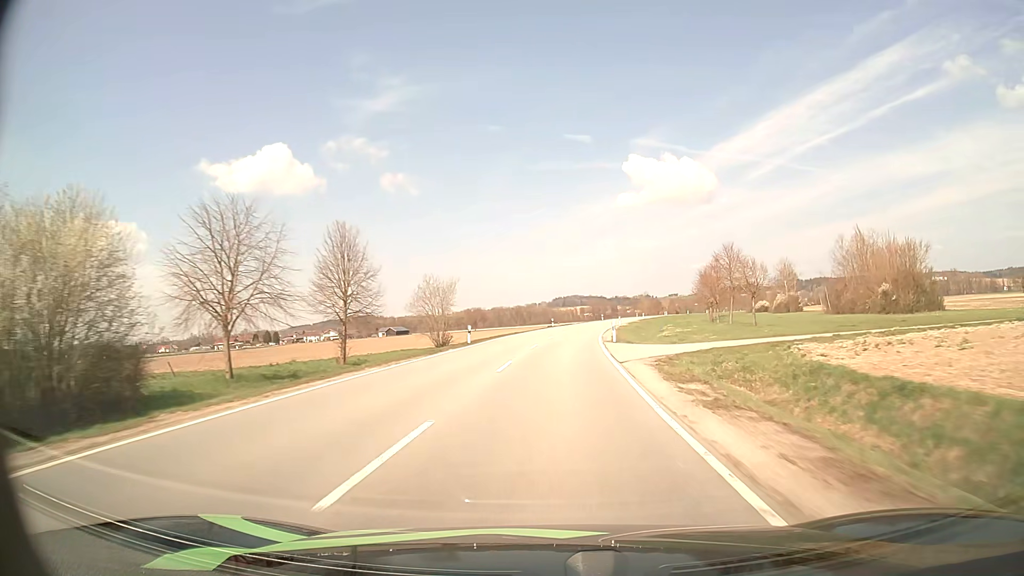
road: tertiary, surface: asphalt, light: Day
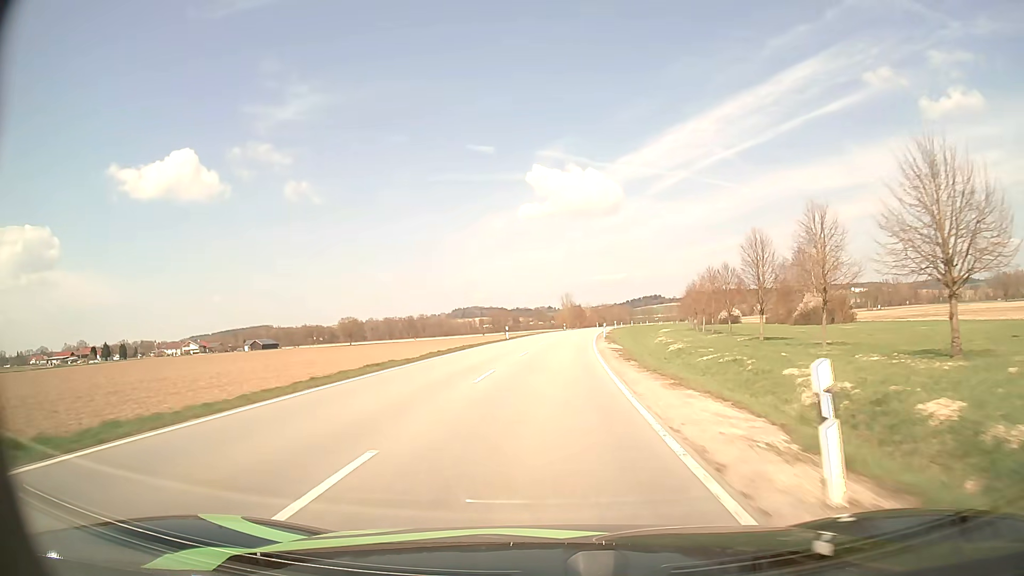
(+5.6, +74.6) m; +8°
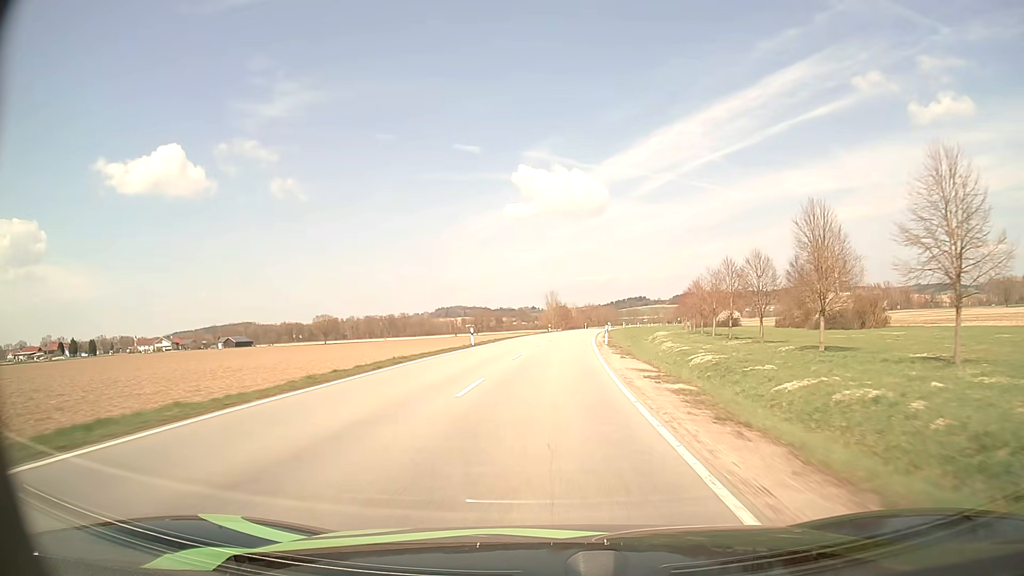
(+0.2, +15.1) m; +1°
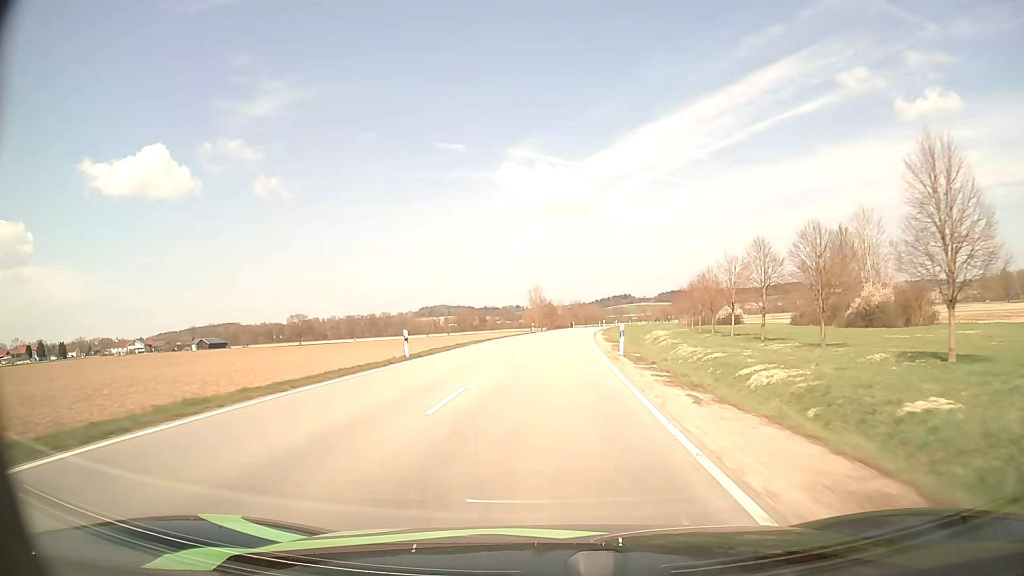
(+0.2, +15.1) m; +1°
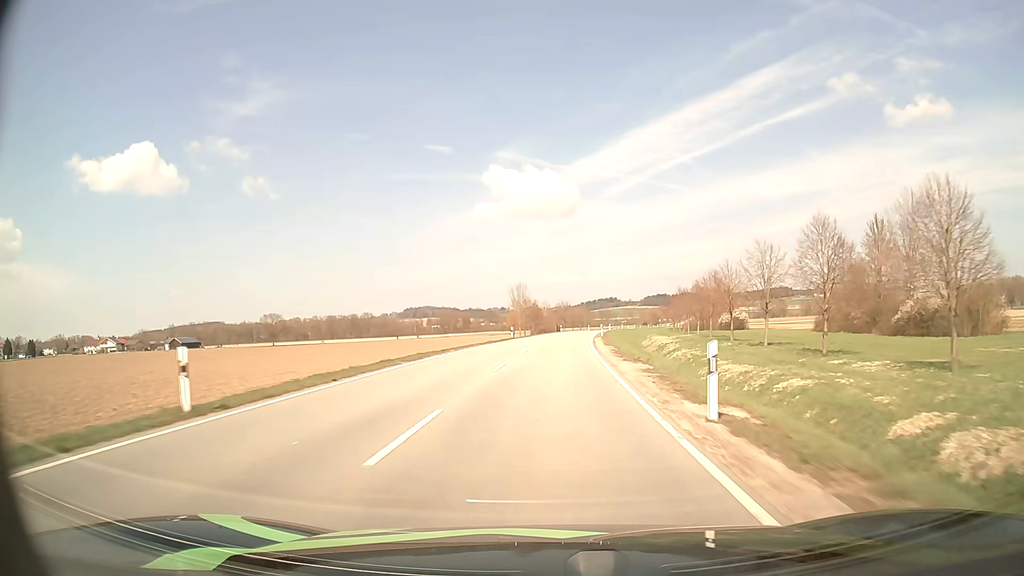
(+0.1, +15.2) m; +1°
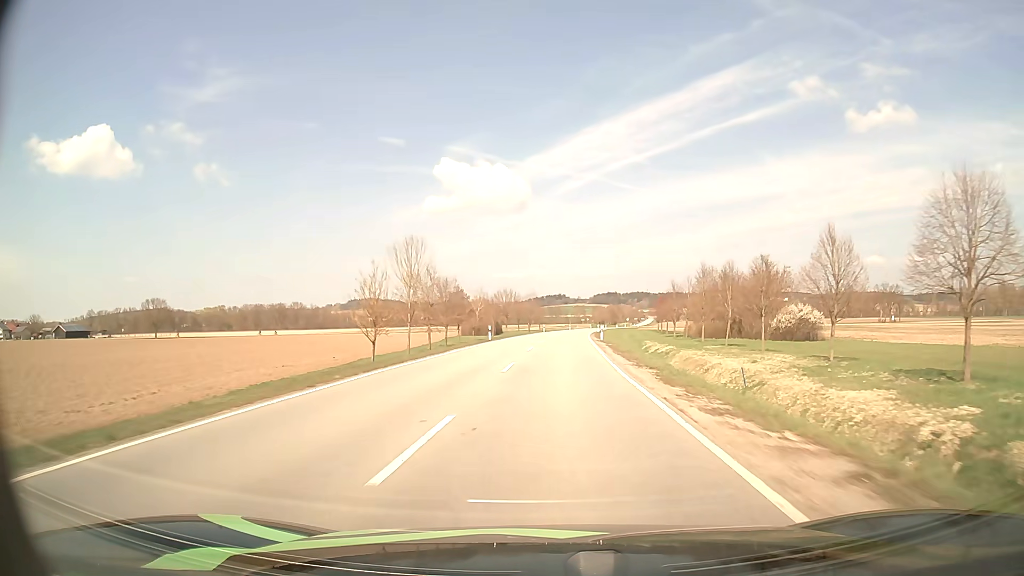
(+2.4, +61.6) m; +4°
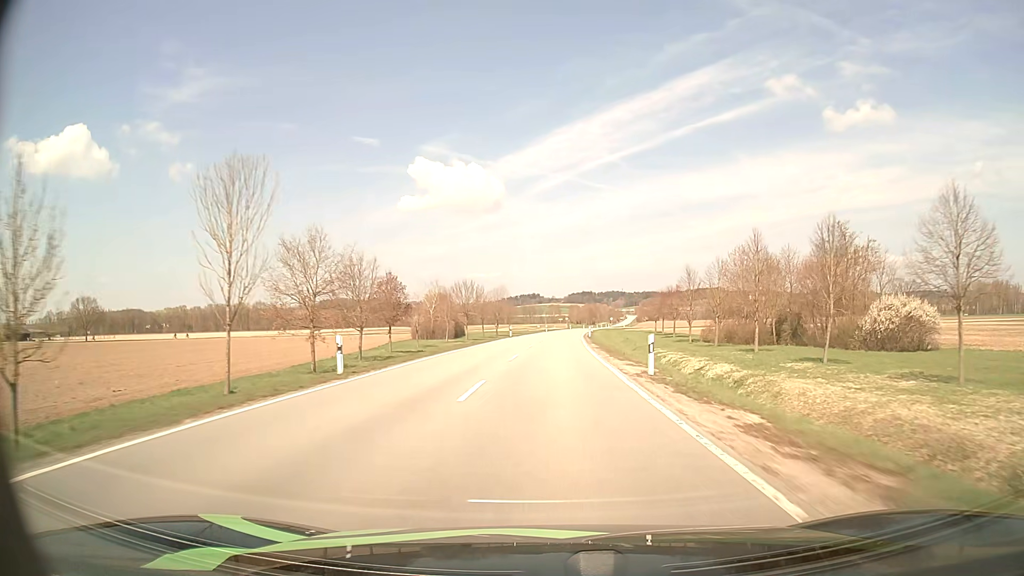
(+0.6, +30.7) m; +2°
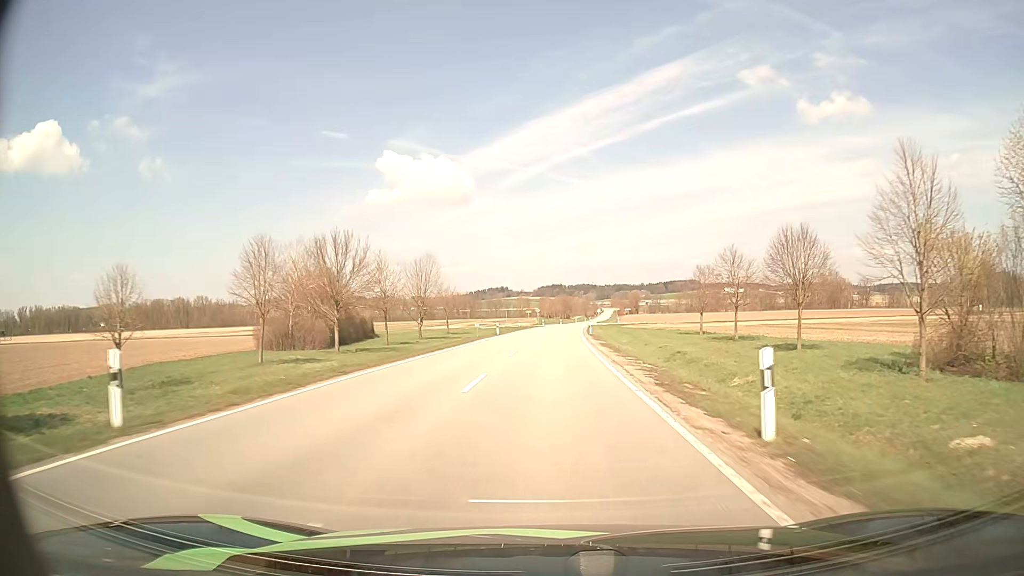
(+1.4, +59.4) m; +3°
(0, +10) (0, +20) (0, +30) (+1, +40) (+1, +50) (+1, +60) (+2, +70) (+2, +80) (+3, +90) (+4, +100) m
